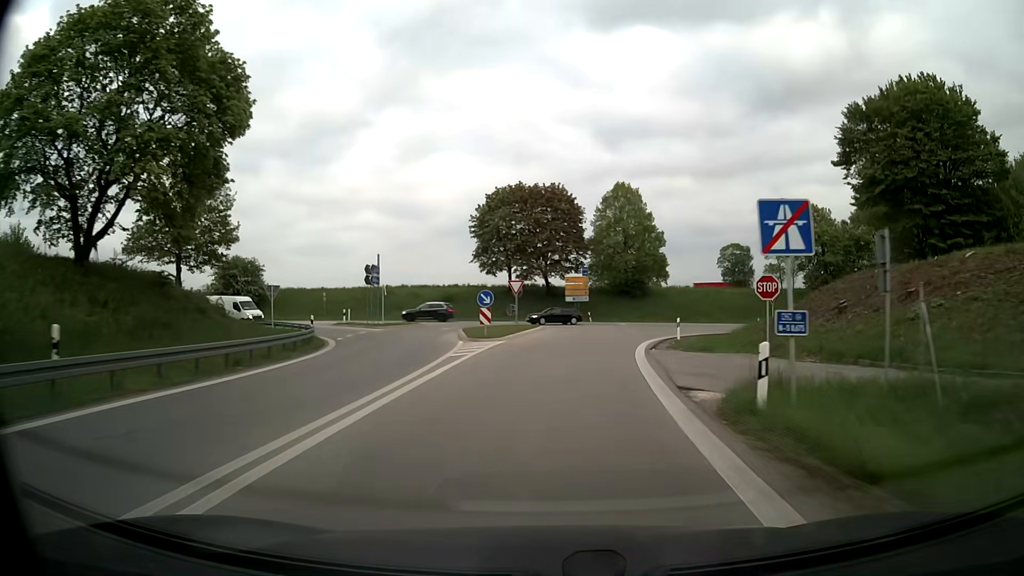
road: motorway_link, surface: asphalt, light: Day
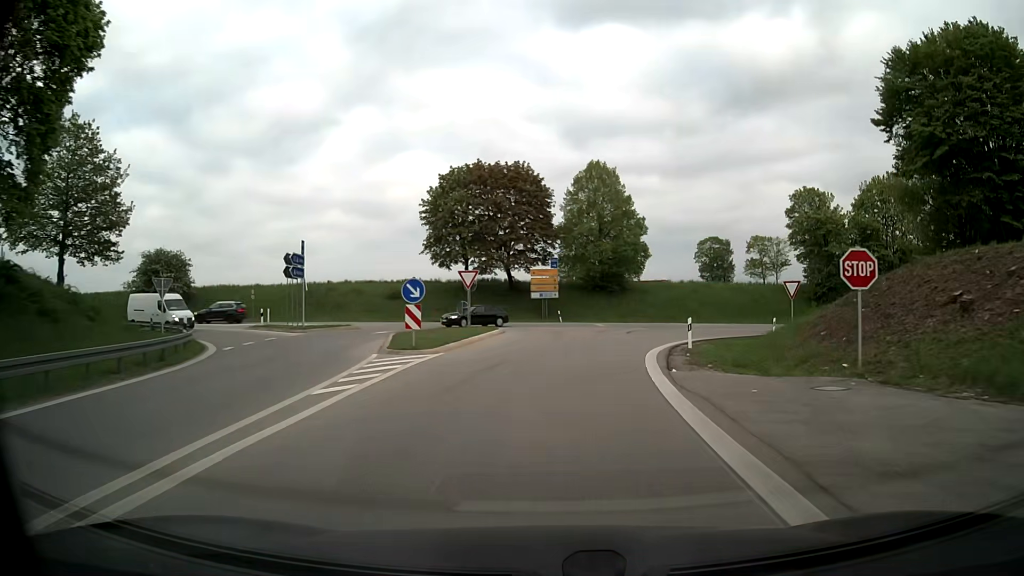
(+0.2, +9.7) m; +3°
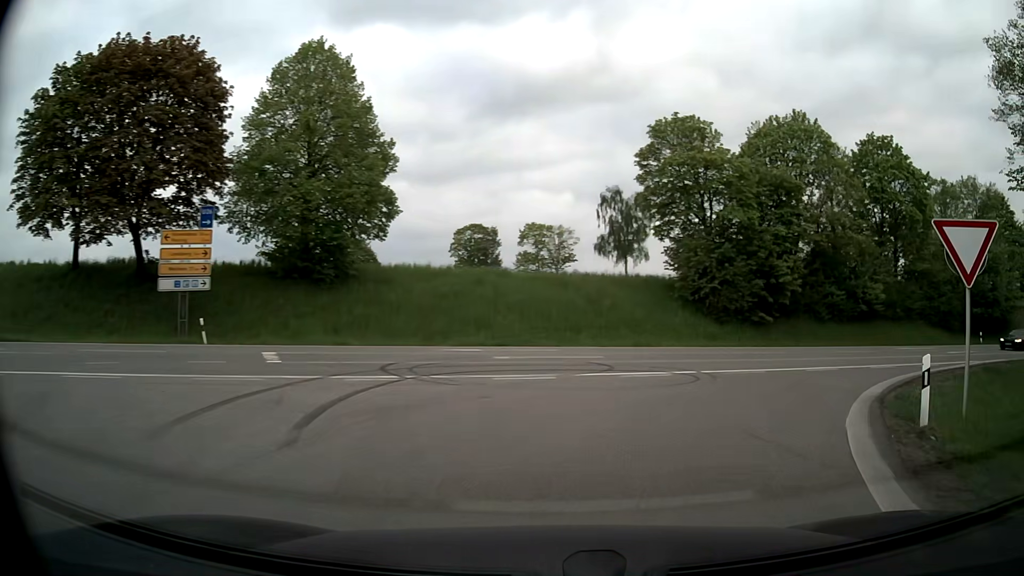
(+3.5, +28.9) m; +21°
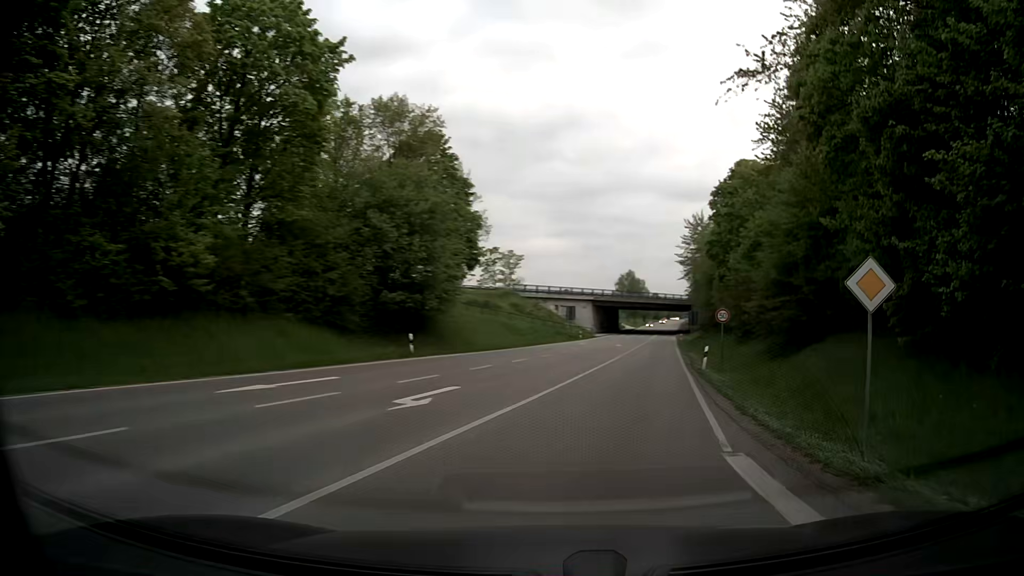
(+12.2, +23.3) m; +53°
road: secondary
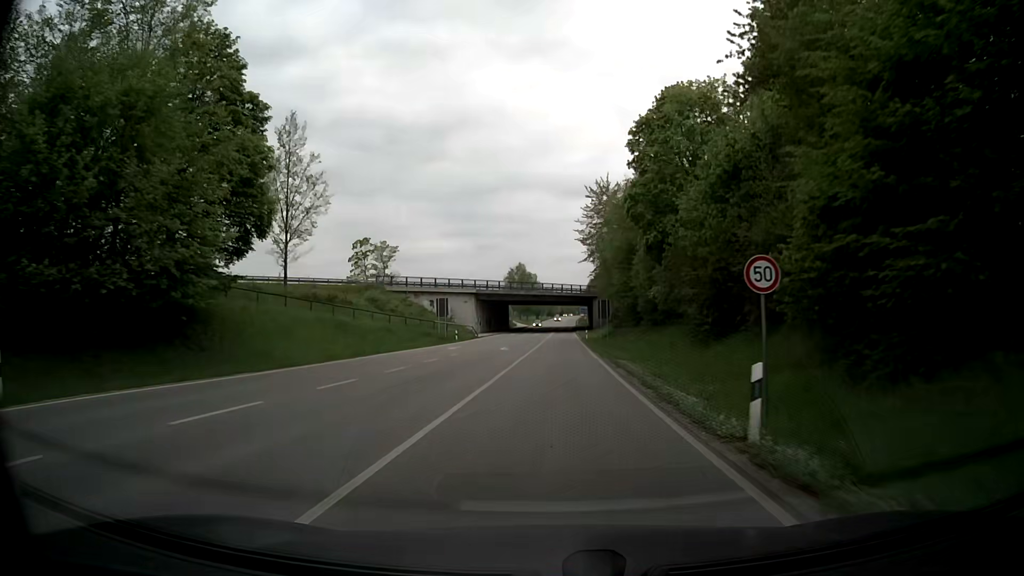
(+3.3, +19.0) m; +12°
(0, +10) (0, +20) (0, +30) (+1, +40) (+1, +50) (+1, +60) (+1, +70) (+2, +80) (+2, +90) (+2, +100) m
